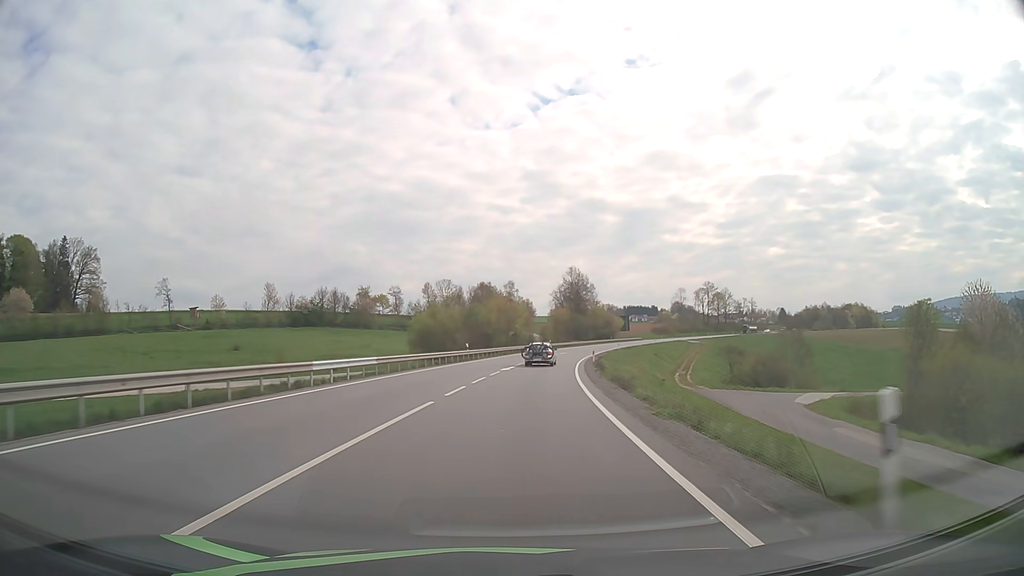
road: primary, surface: asphalt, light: Day
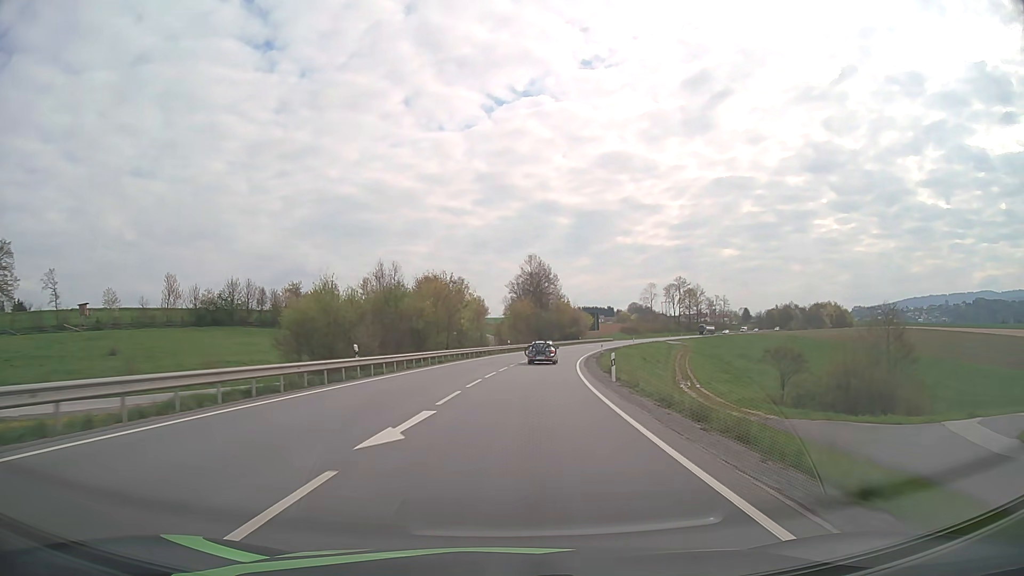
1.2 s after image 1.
(+1.0, +26.8) m; +4°
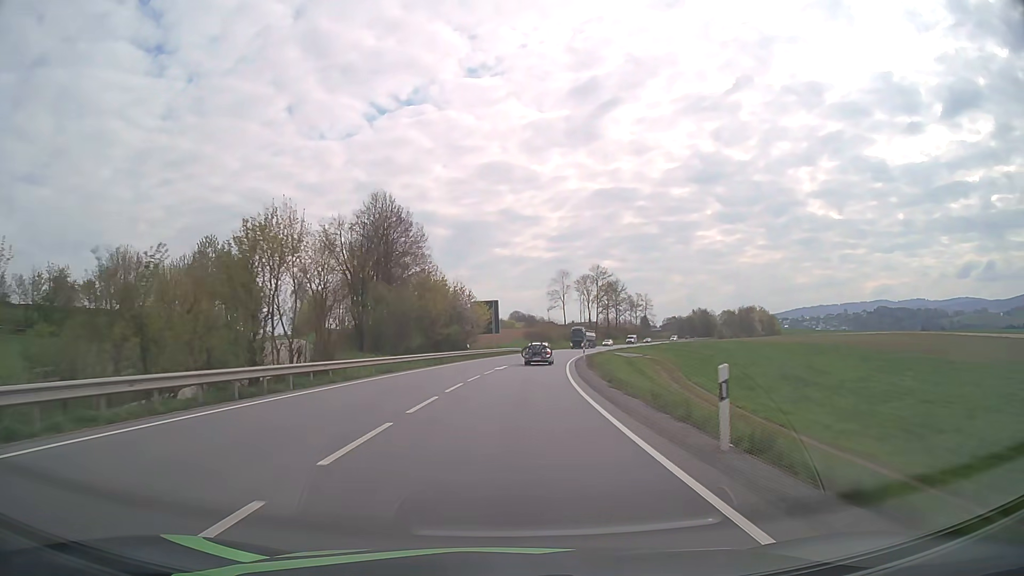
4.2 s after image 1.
(+6.1, +67.0) m; +10°
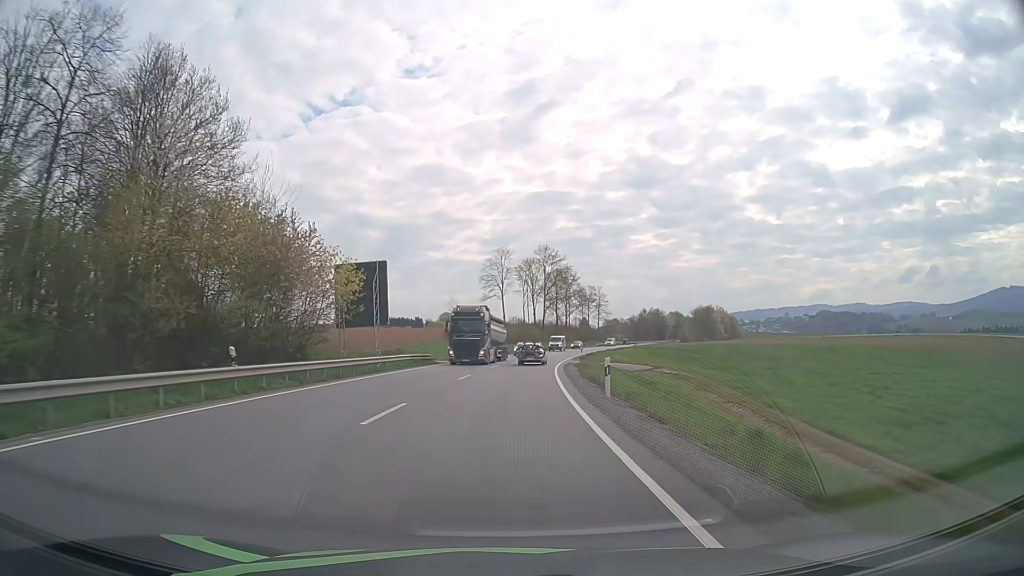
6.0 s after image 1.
(+2.2, +40.7) m; +6°
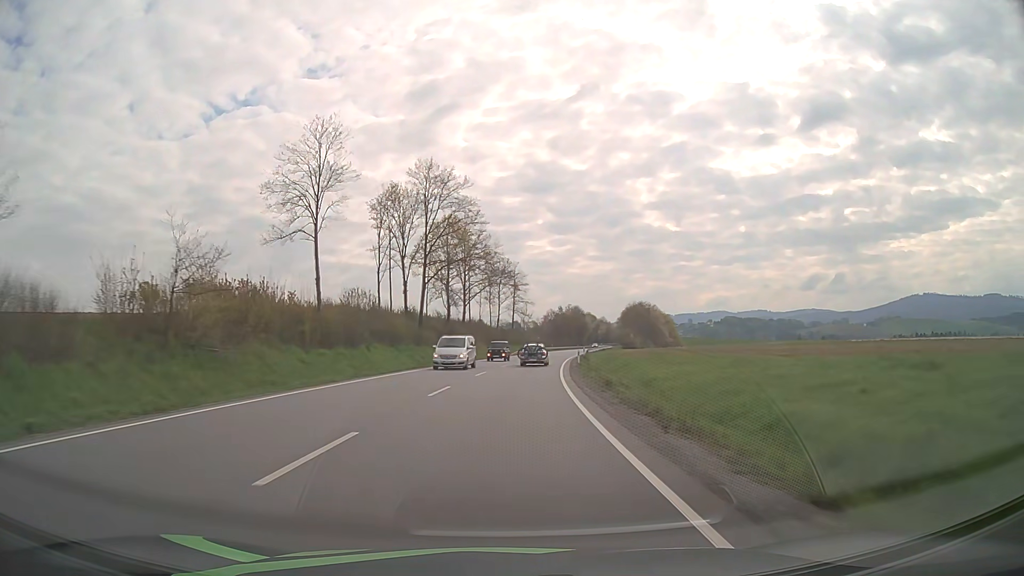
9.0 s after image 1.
(+5.2, +68.8) m; +9°
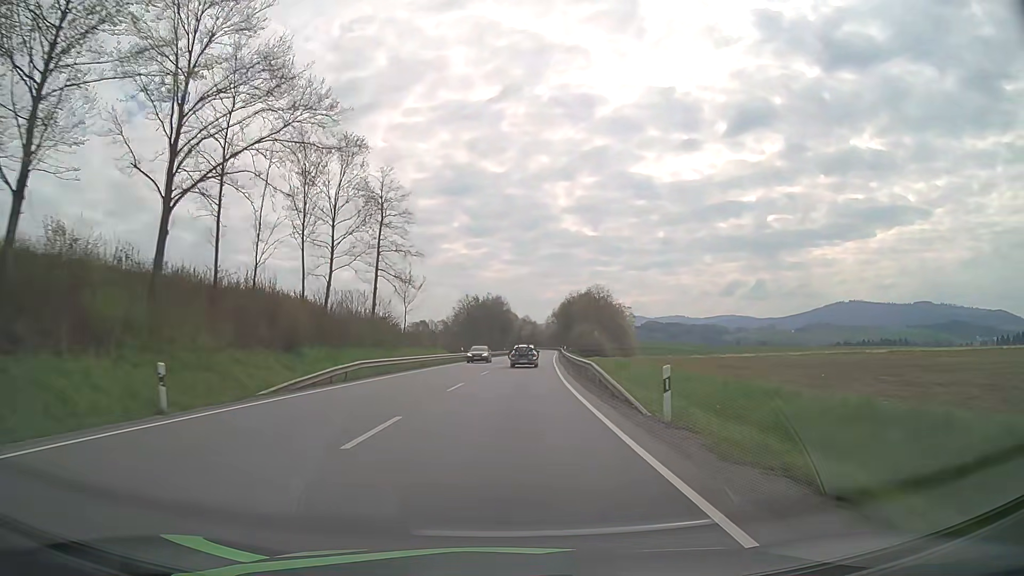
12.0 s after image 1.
(+5.0, +69.5) m; +8°
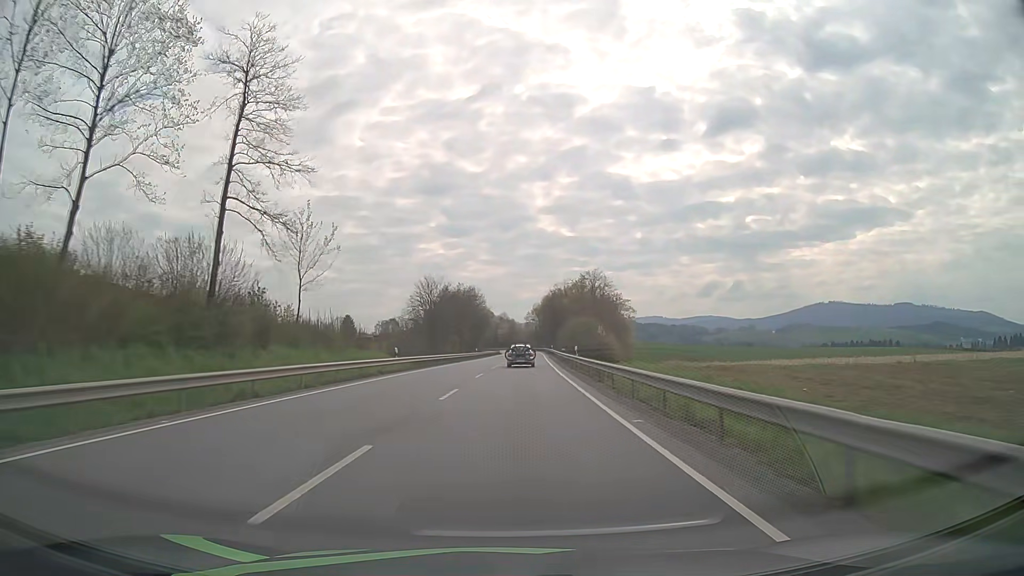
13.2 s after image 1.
(+0.5, +27.9) m; +2°
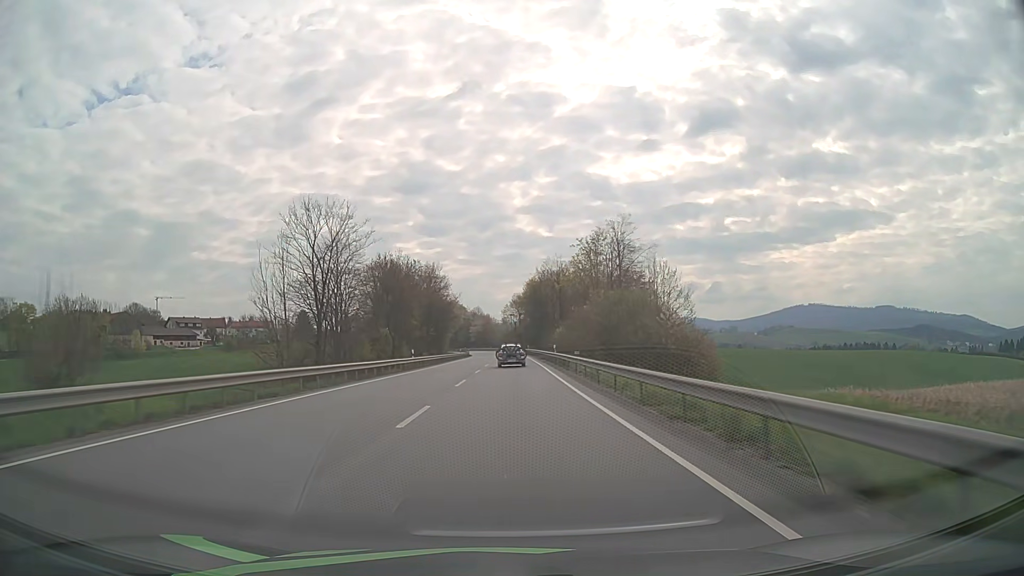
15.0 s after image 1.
(+1.1, +41.9) m; +2°
(0, +10) (0, +20) (0, +30) (0, +40) (0, +50) (0, +60) (0, +70) (0, +80) (0, +90) (0, +100) m
